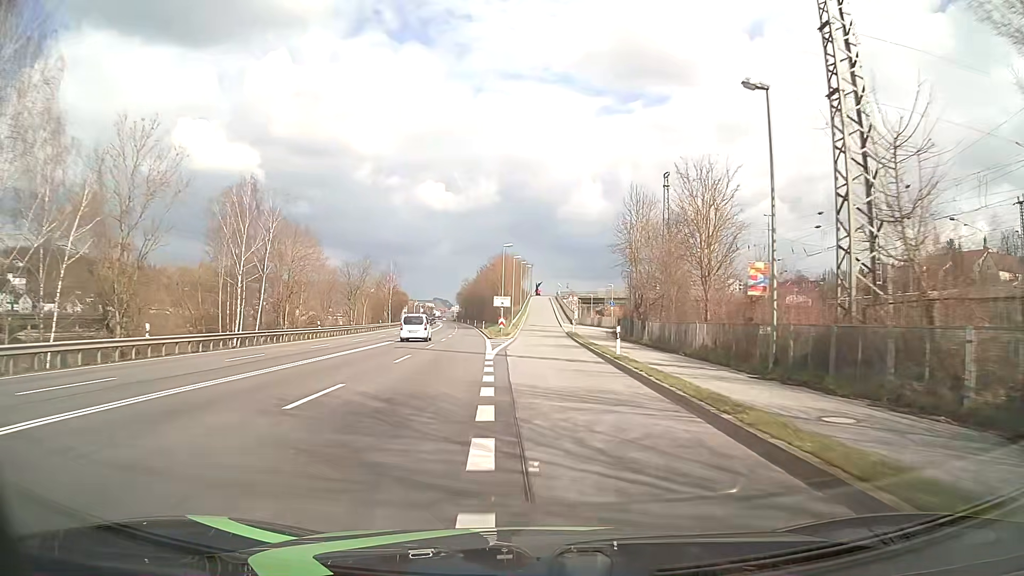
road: unclassified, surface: asphalt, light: Day
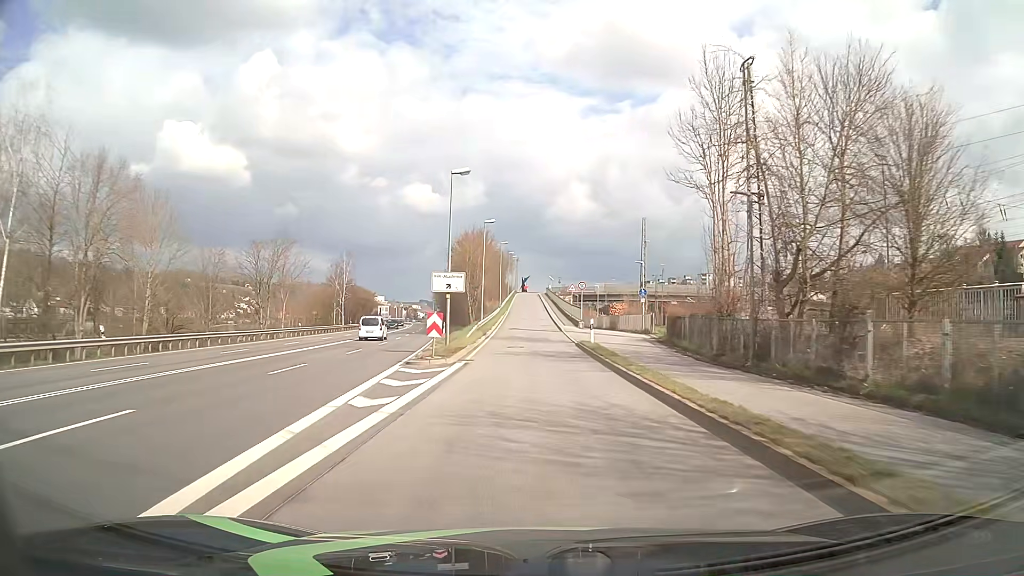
(+0.3, +28.9) m; +1°
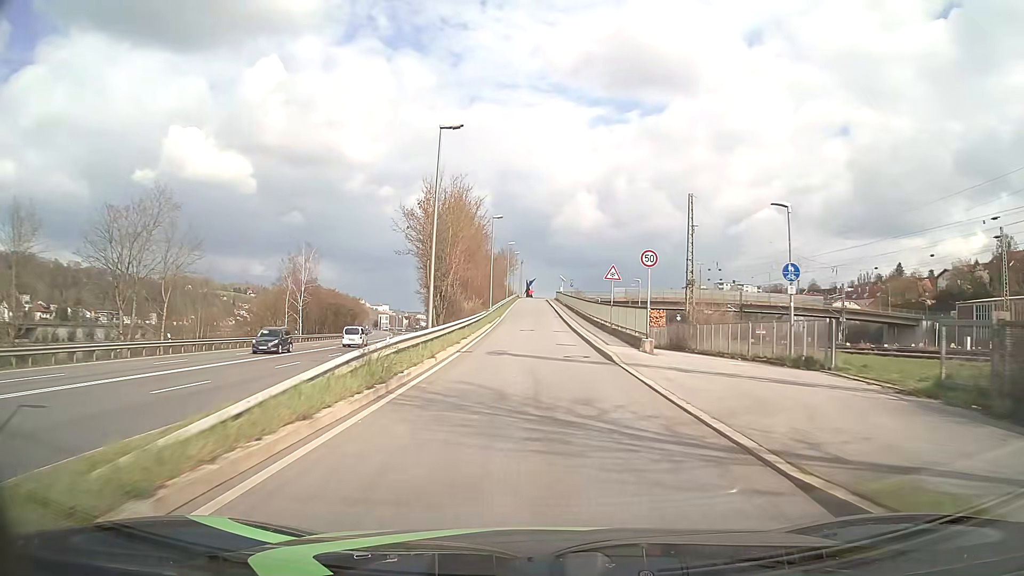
(-0.1, +26.4) m; -1°
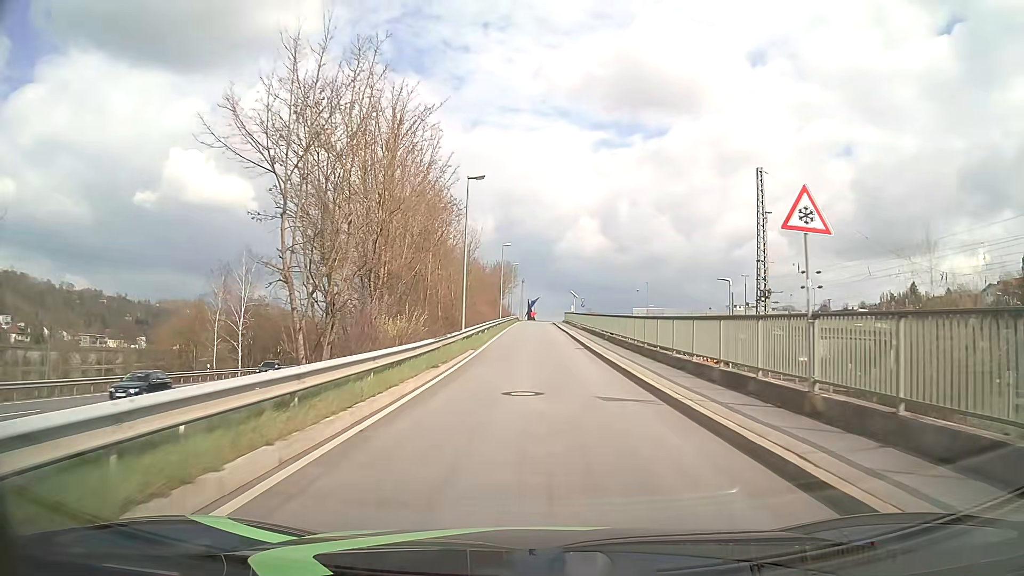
(-0.1, +22.7) m; 0°
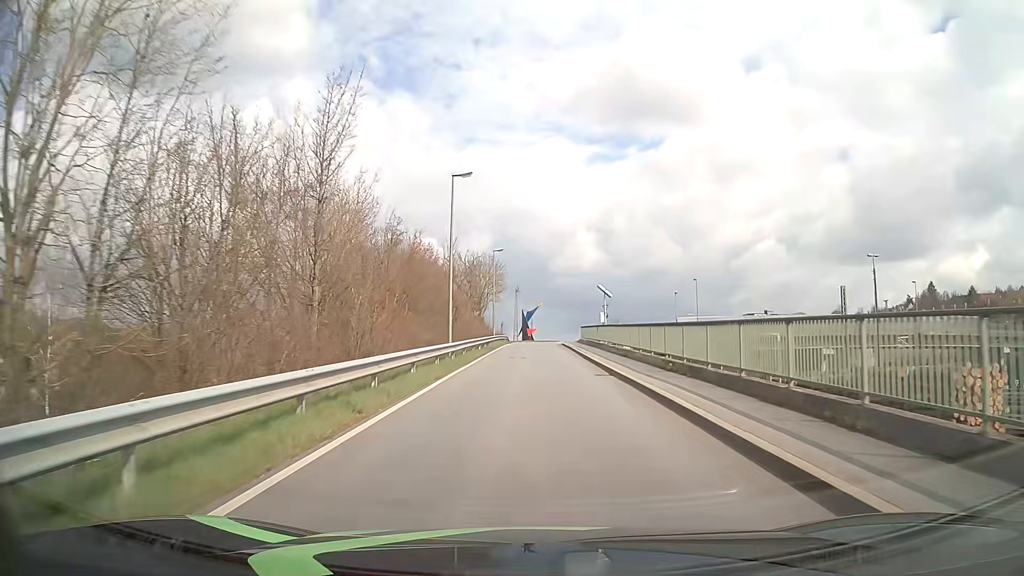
(+0.1, +36.1) m; 0°
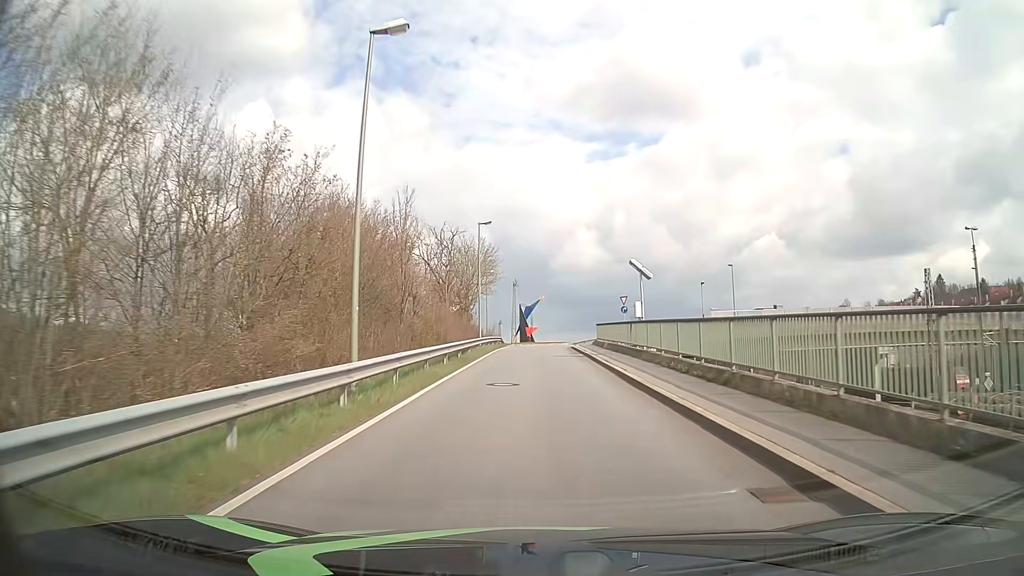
(+0.1, +14.3) m; 0°
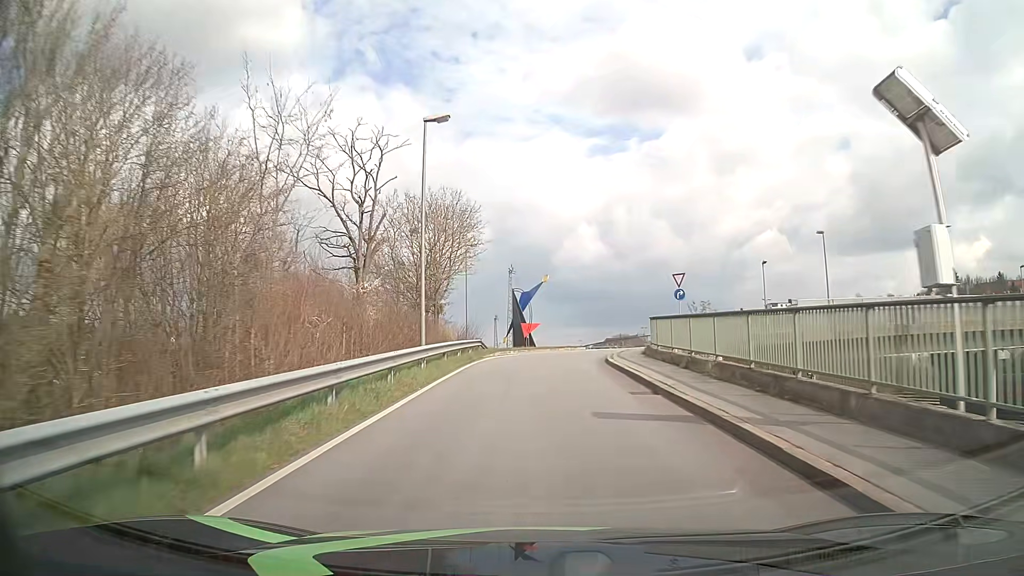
(0.0, +20.7) m; 0°
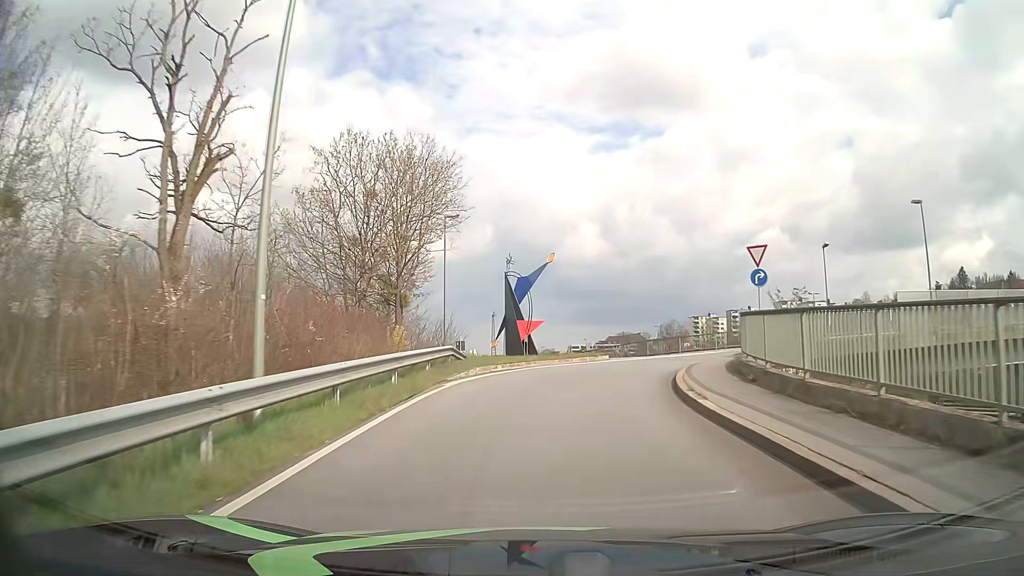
(0.0, +11.9) m; 0°
(0, +10) (+2, +20) (+8, +28) (+17, +32) (+27, +32) (+37, +32) (+47, +32) (+57, +32) (+67, +32) (+77, +32) m
